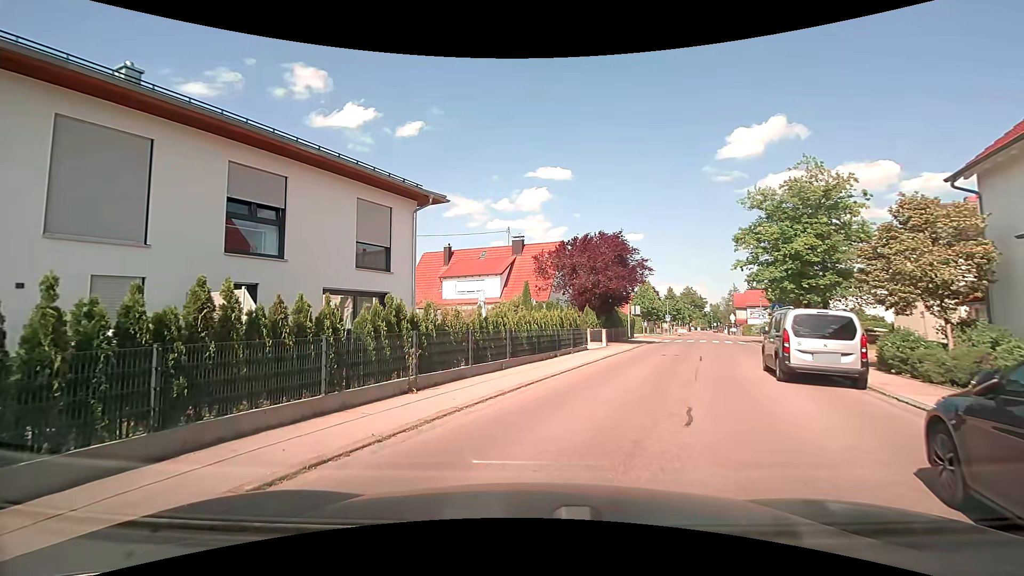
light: Day
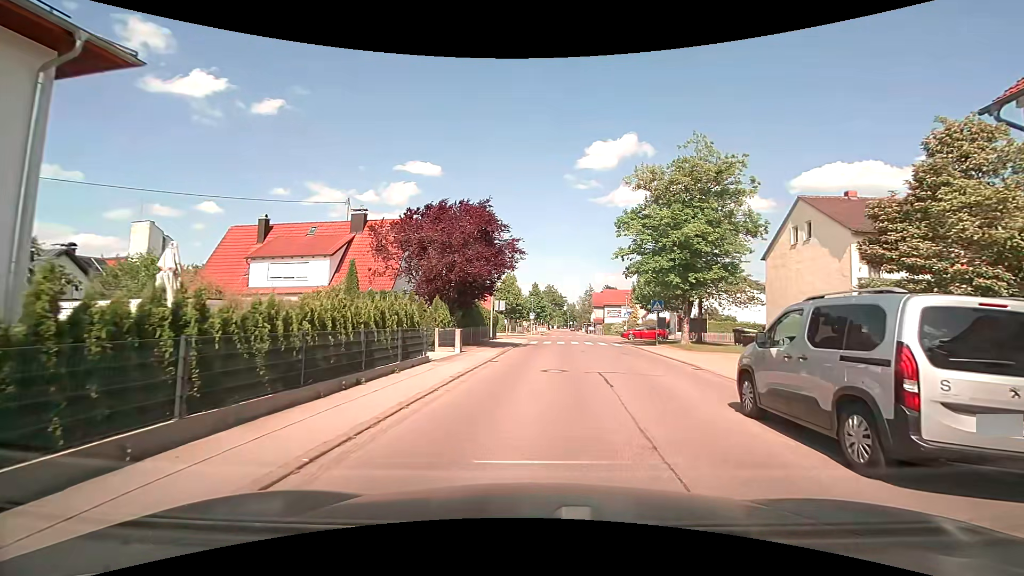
(+0.7, +8.8) m; +14°
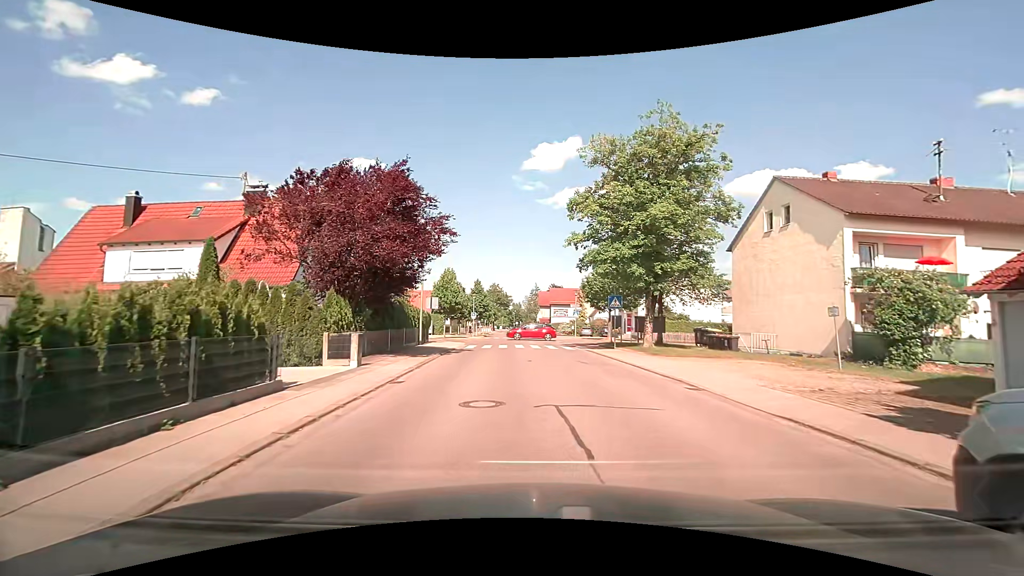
(+0.3, +5.7) m; +6°
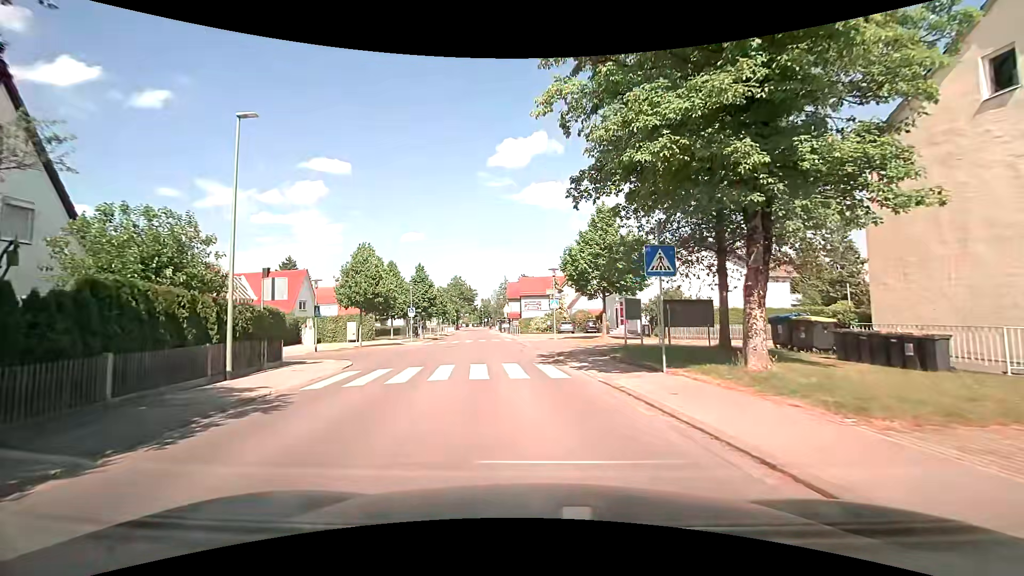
(+0.8, +16.4) m; +4°
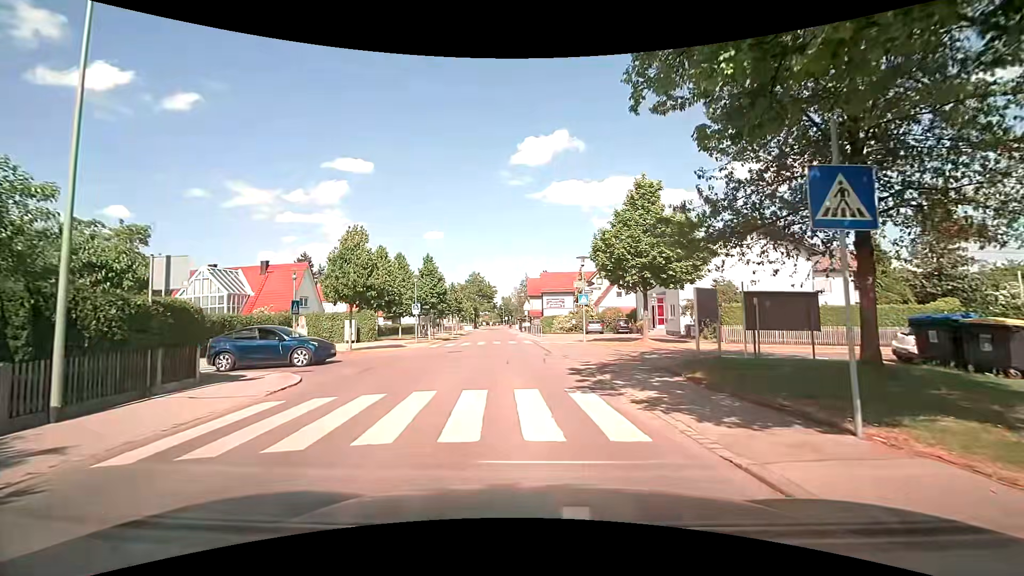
(-0.1, +6.0) m; -2°
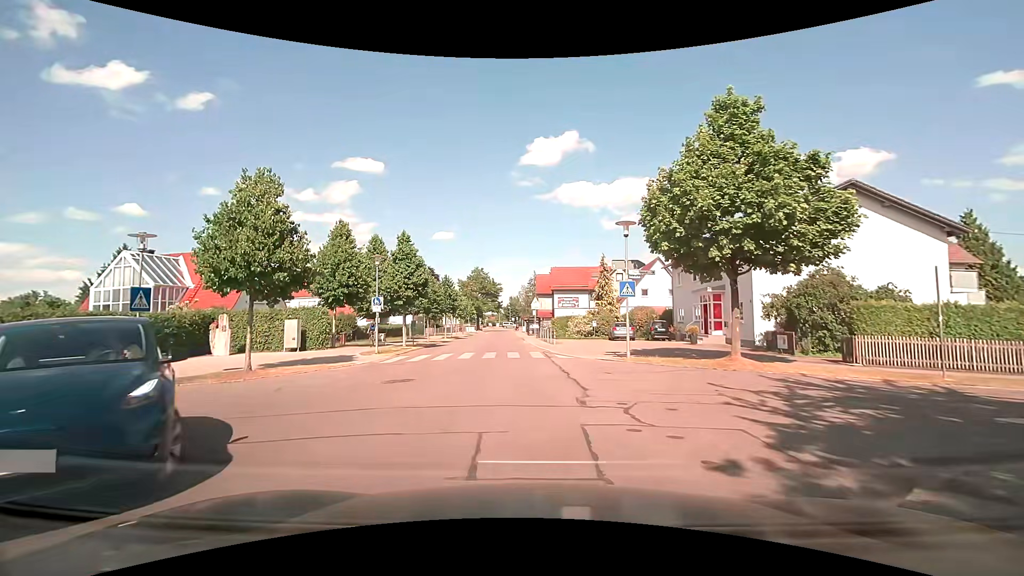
(-0.3, +10.8) m; -2°
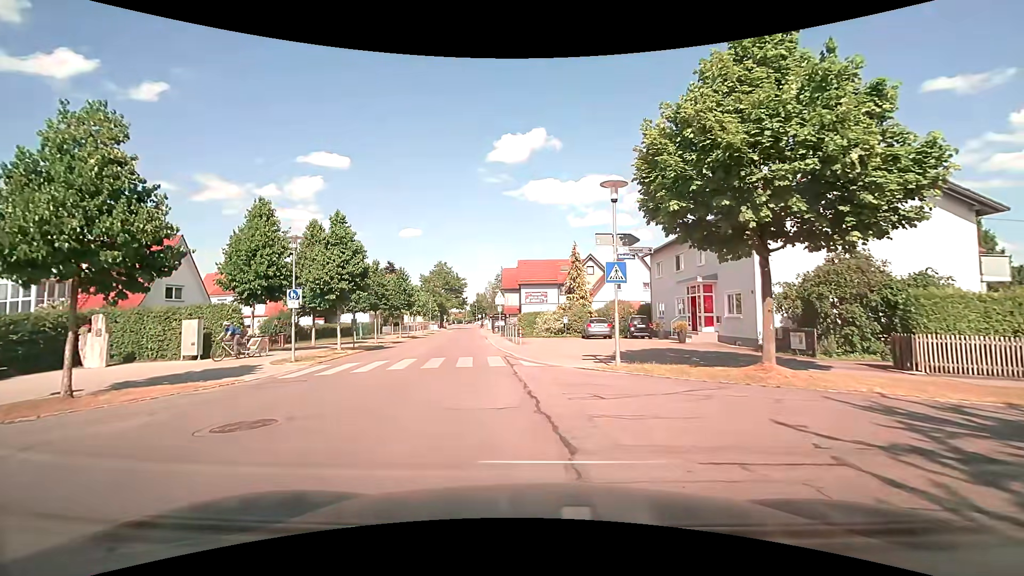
(+0.2, +5.0) m; +5°
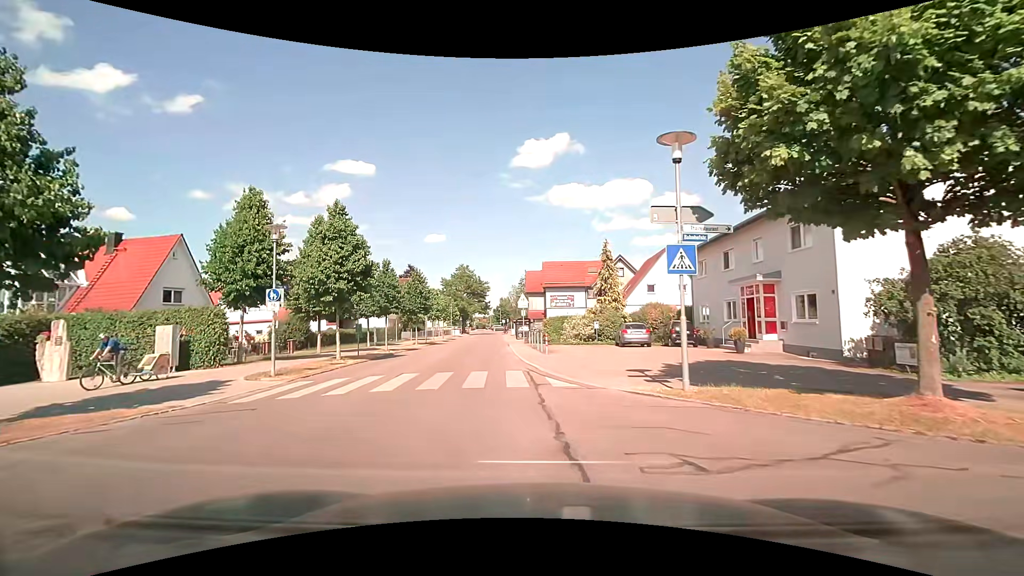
(-0.1, +3.8) m; -2°
